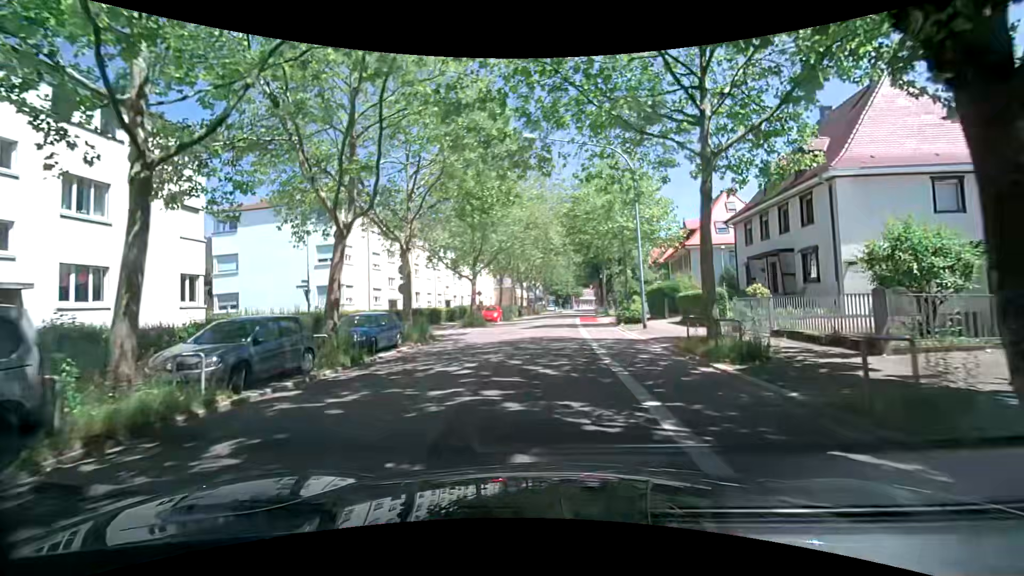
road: secondary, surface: asphalt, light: Day
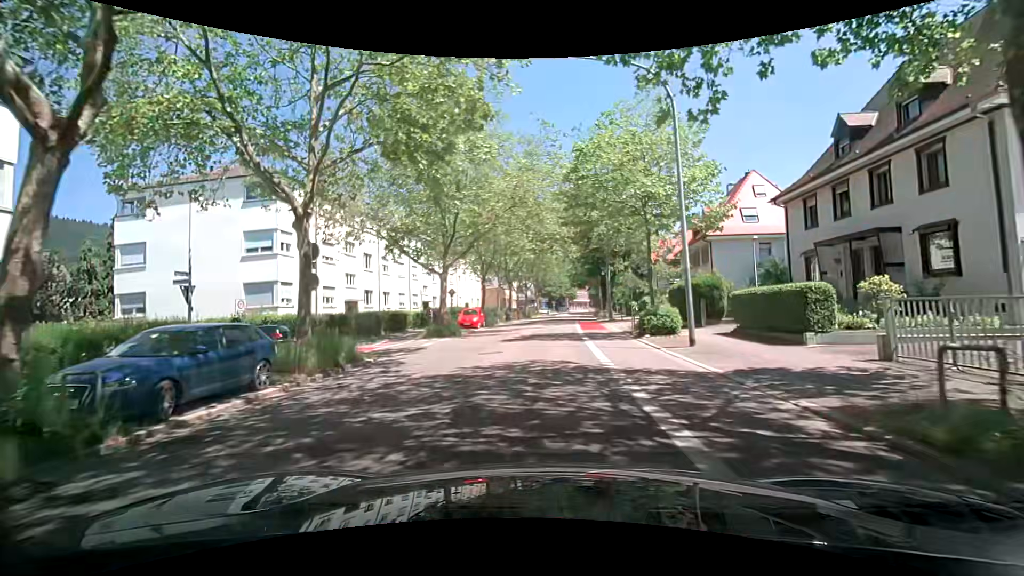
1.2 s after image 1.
(+0.2, +8.9) m; +3°
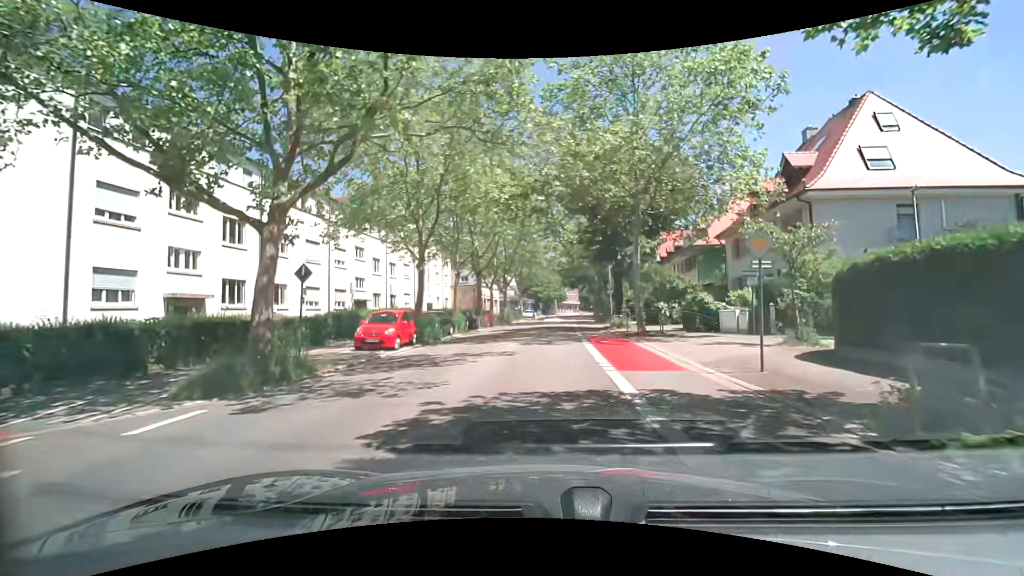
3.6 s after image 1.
(+0.2, +18.0) m; +2°
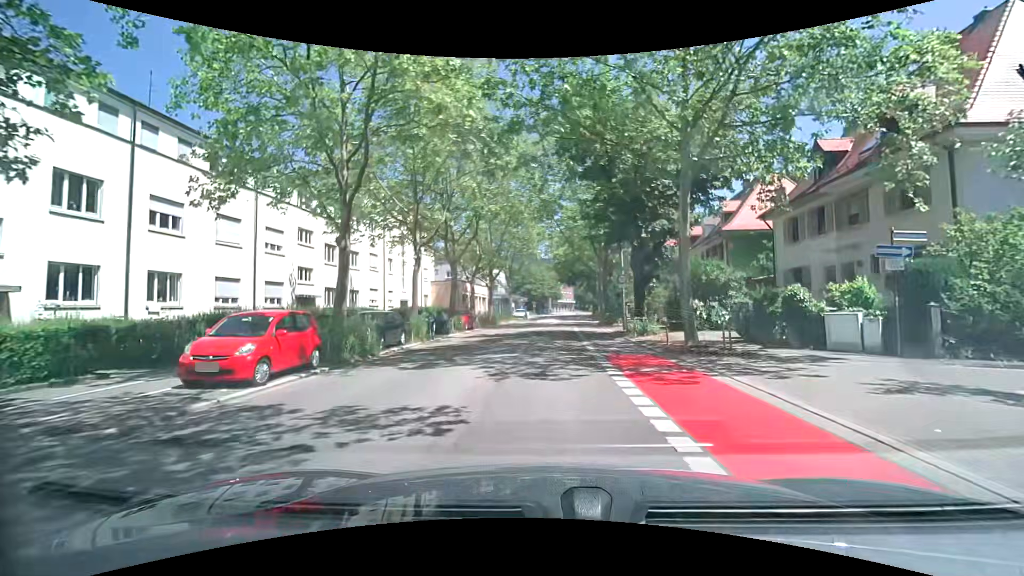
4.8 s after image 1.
(+0.1, +9.0) m; +1°
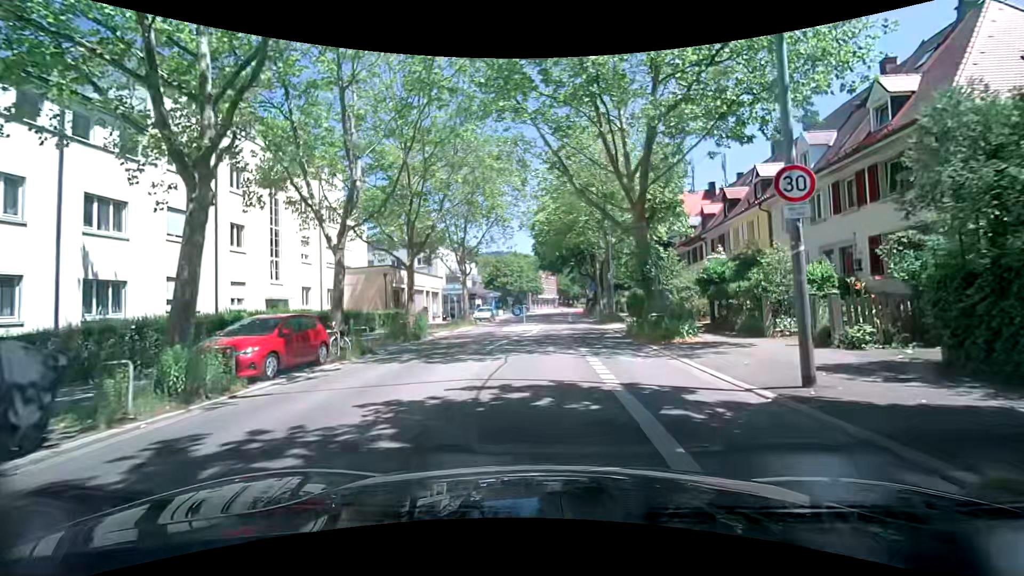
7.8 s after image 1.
(+0.2, +22.4) m; +1°
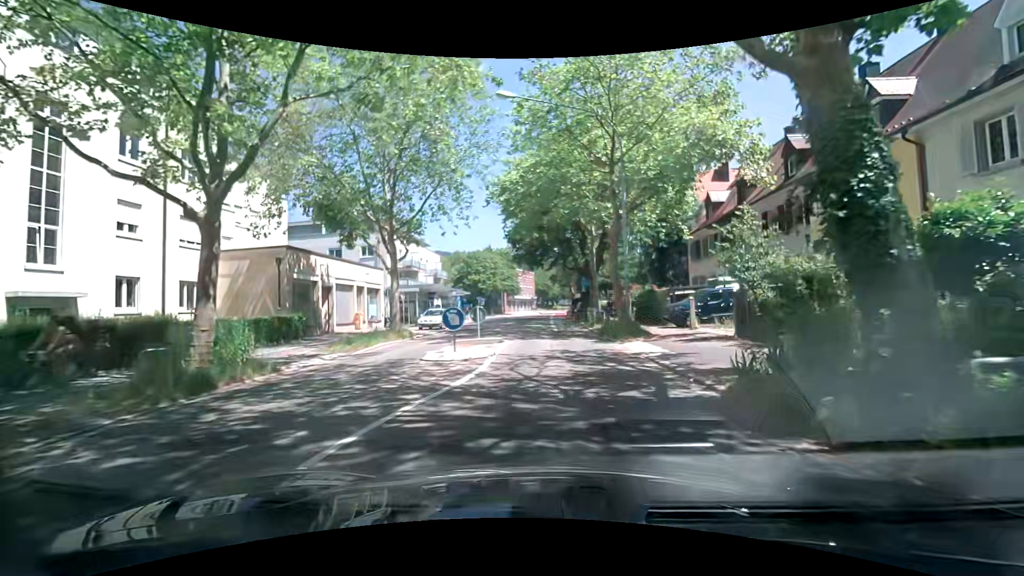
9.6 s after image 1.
(+0.3, +13.5) m; +2°
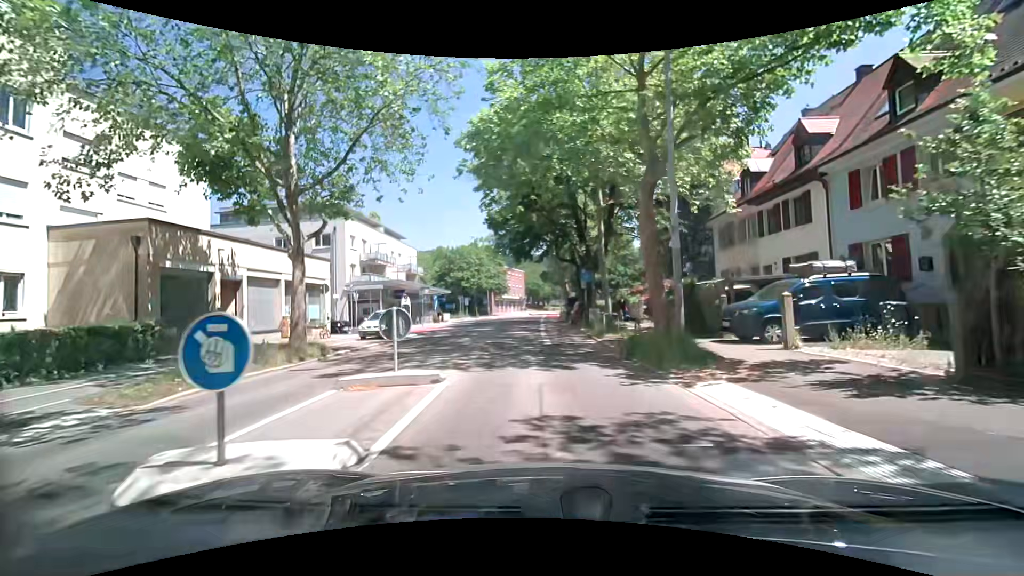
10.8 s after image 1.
(+0.1, +9.0) m; +1°
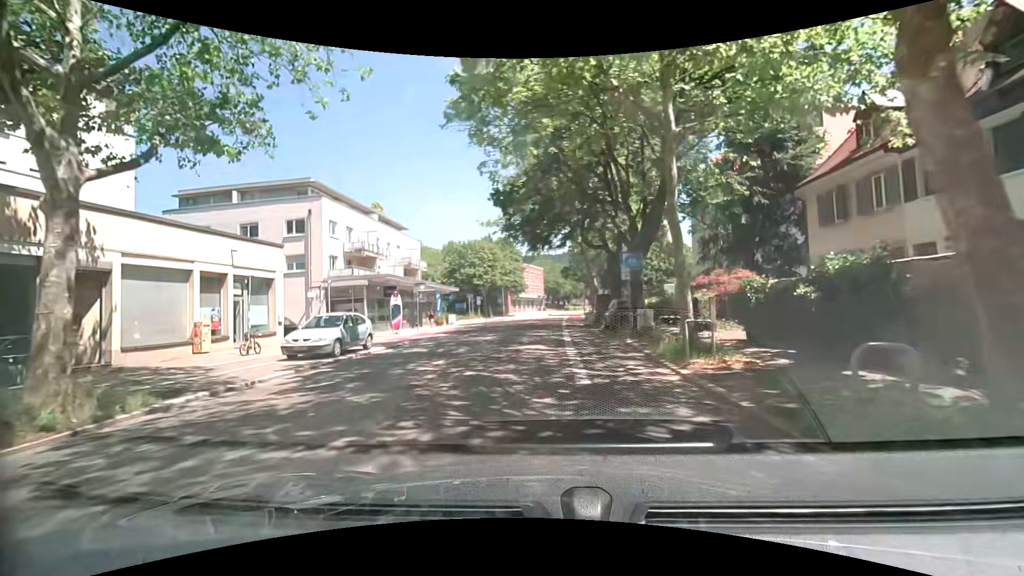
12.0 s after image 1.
(0.0, +8.9) m; -1°
